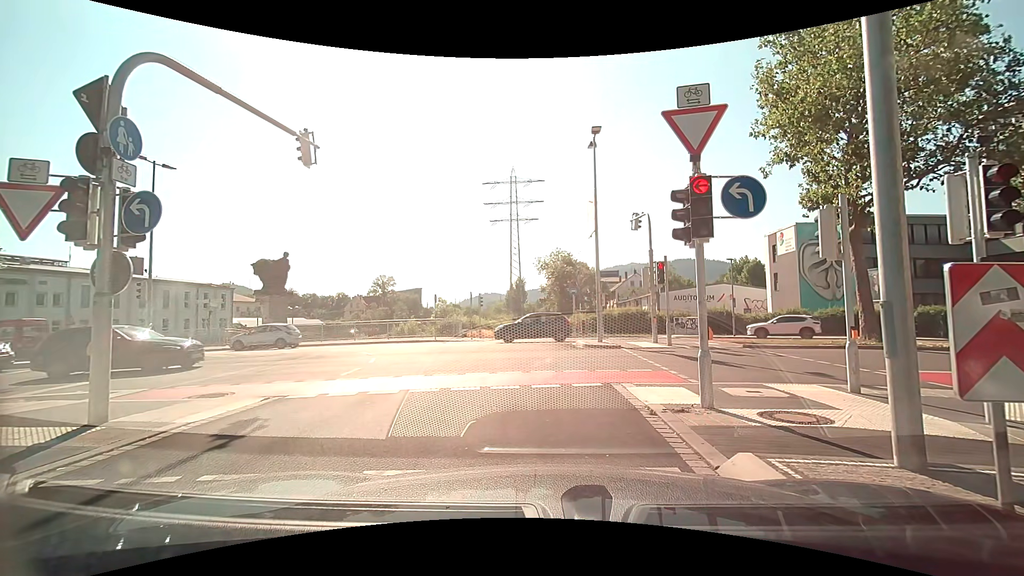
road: trunk_link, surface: asphalt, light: Day
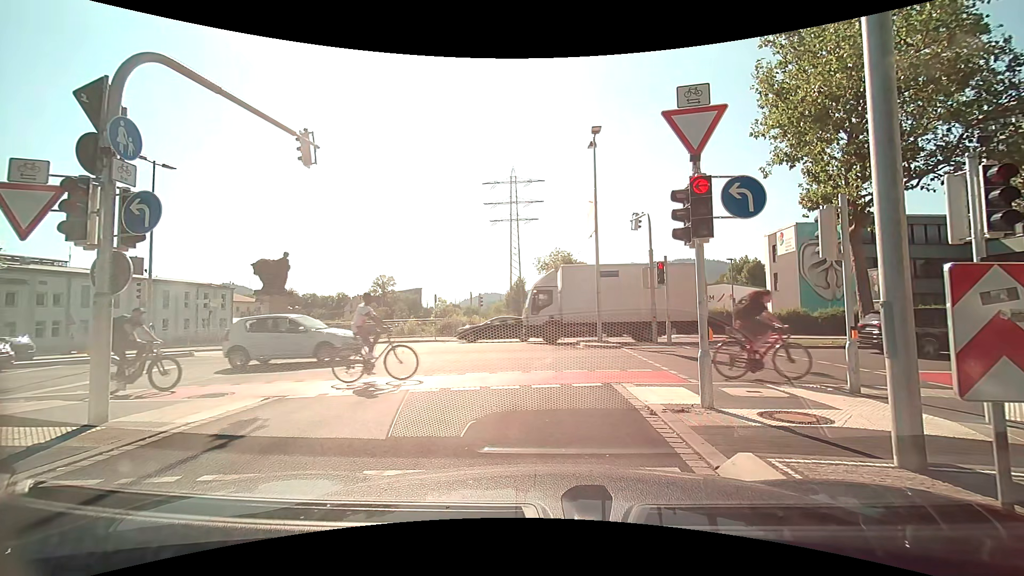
(0.0, 0.0) m; 0°
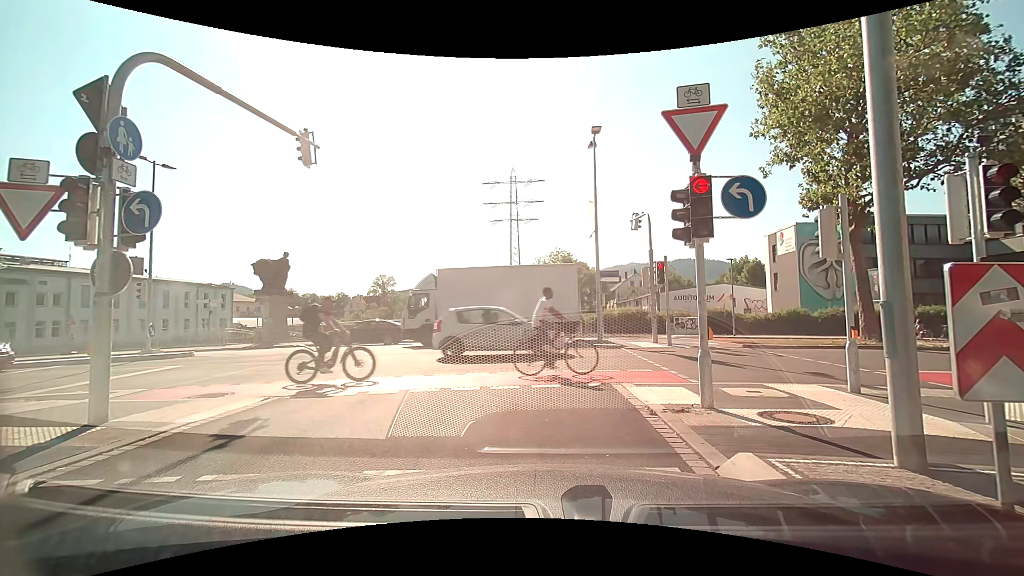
(0.0, 0.0) m; 0°
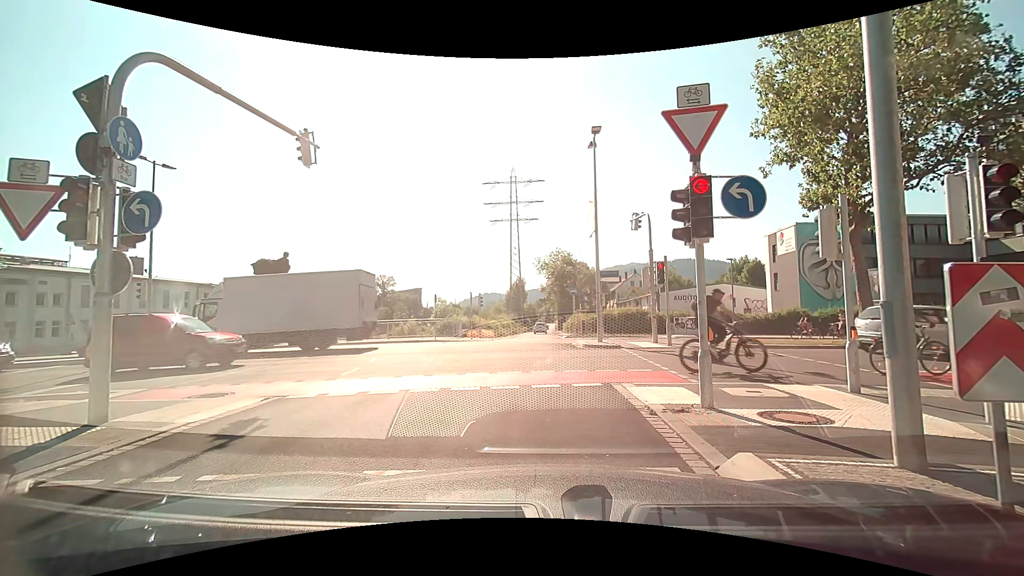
(0.0, 0.0) m; 0°
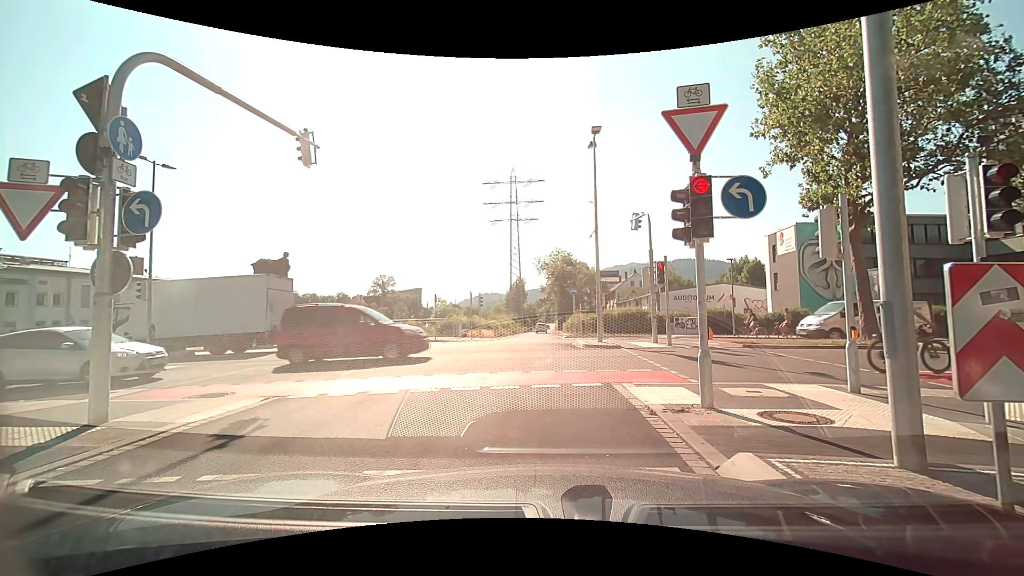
(0.0, 0.0) m; 0°
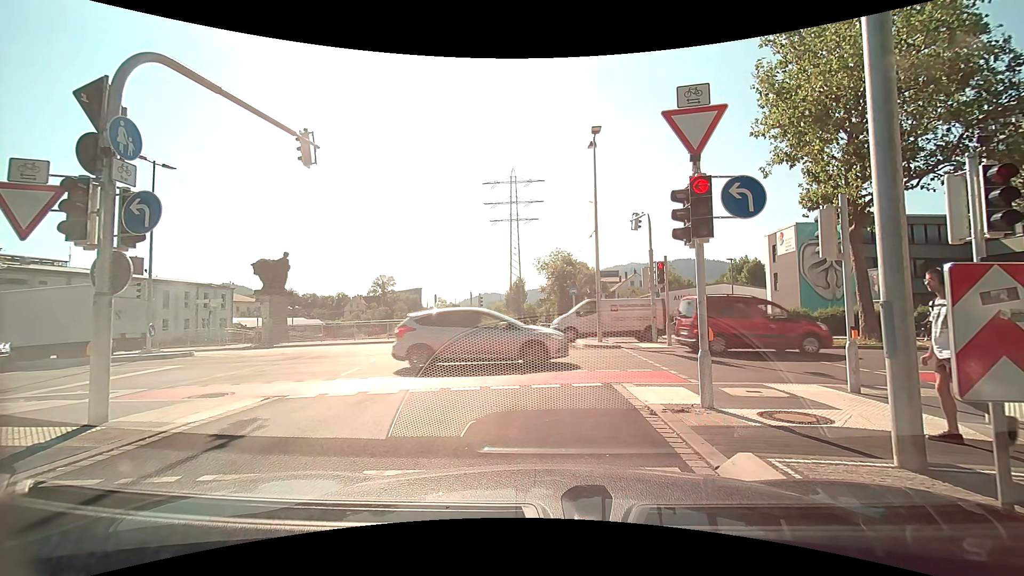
(0.0, 0.0) m; 0°
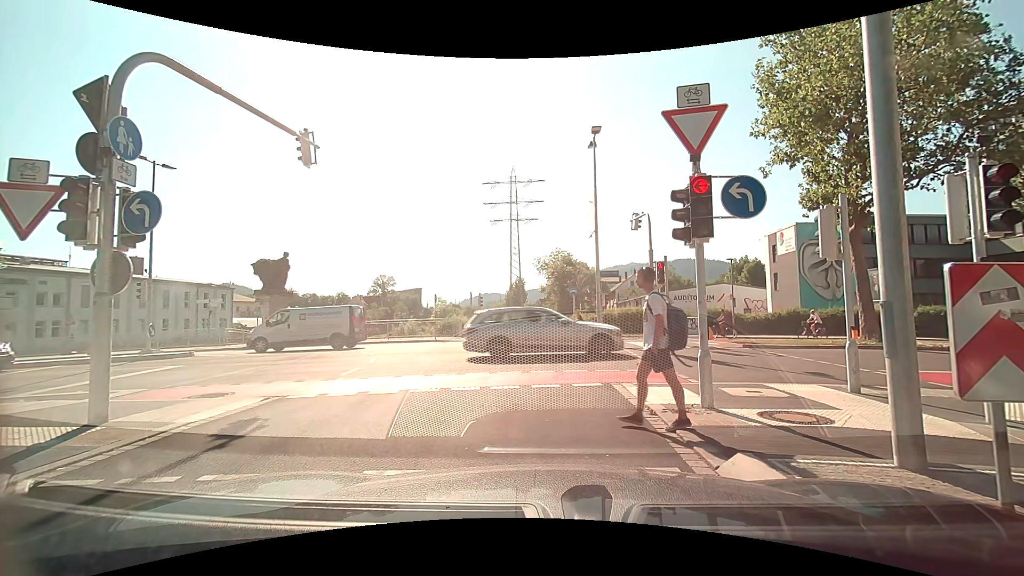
(0.0, 0.0) m; 0°
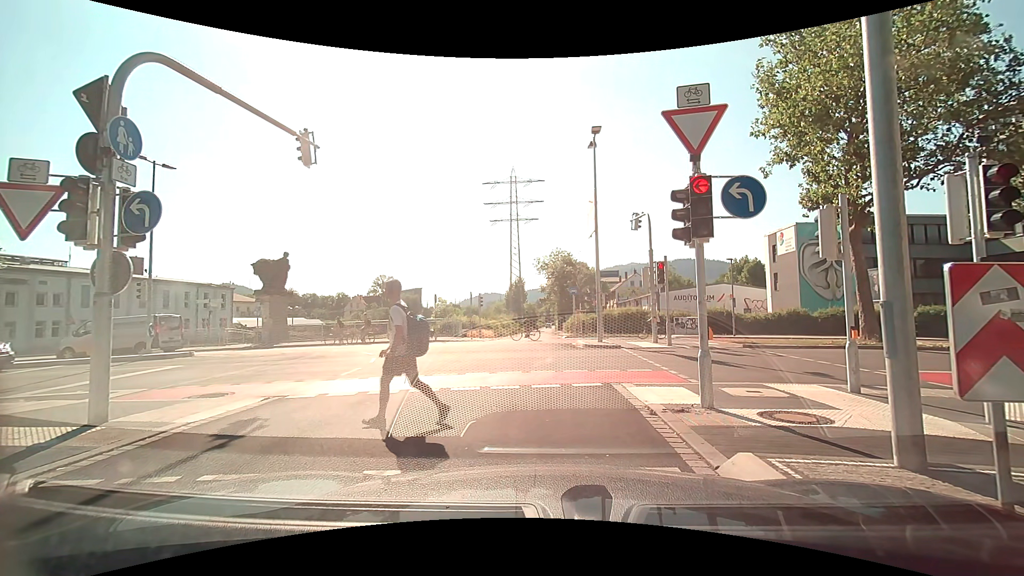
(0.0, 0.0) m; 0°
